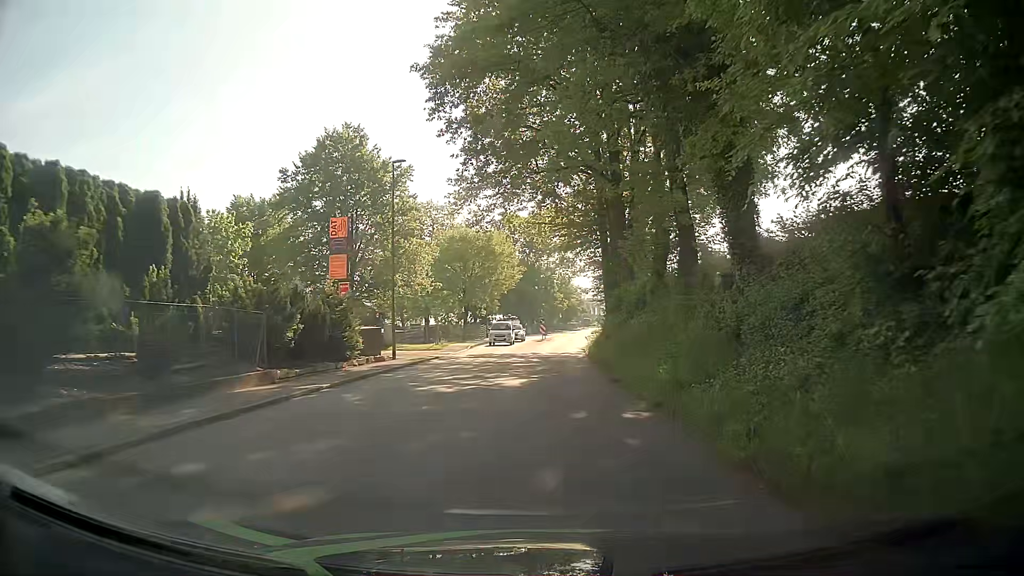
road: tertiary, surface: asphalt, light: Day
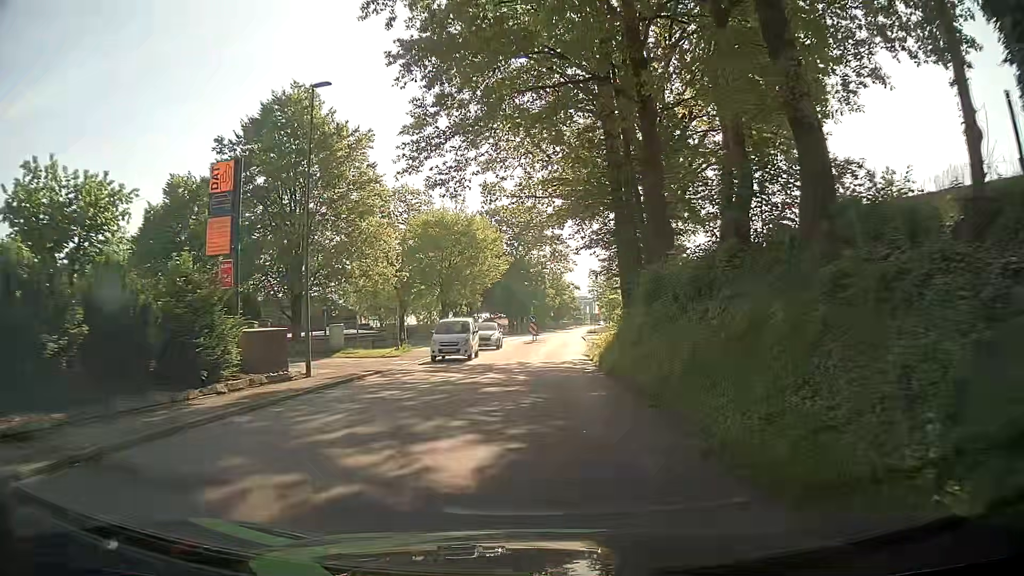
(+0.2, +9.6) m; +1°
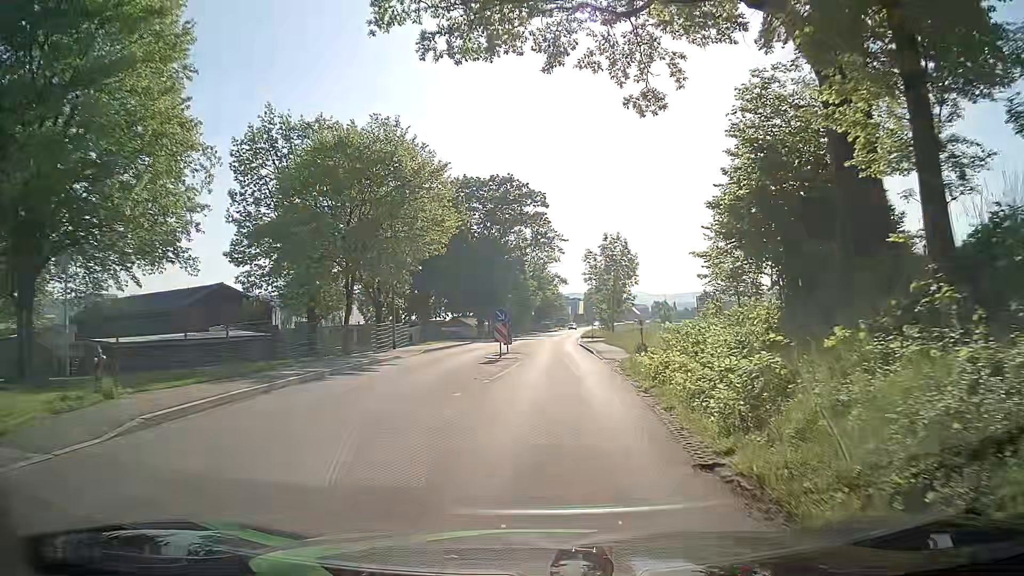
(+0.5, +23.9) m; +3°
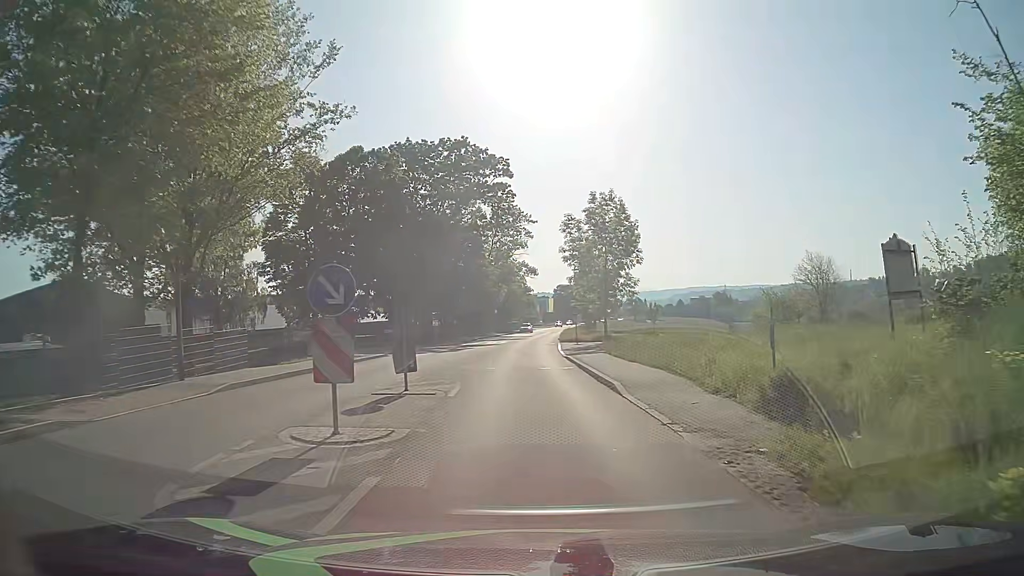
(+0.3, +19.2) m; +2°
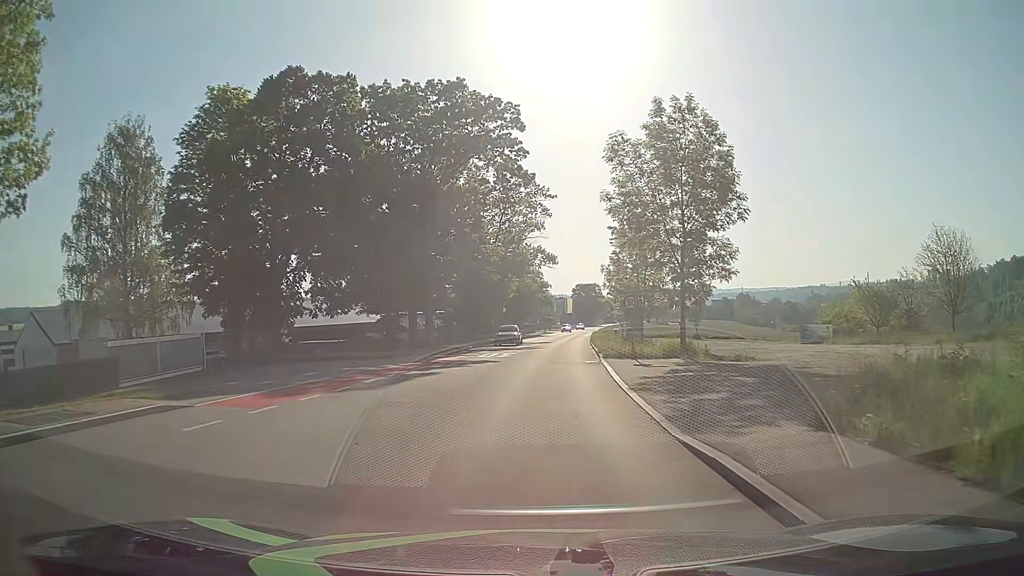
(-0.3, +19.3) m; -2°
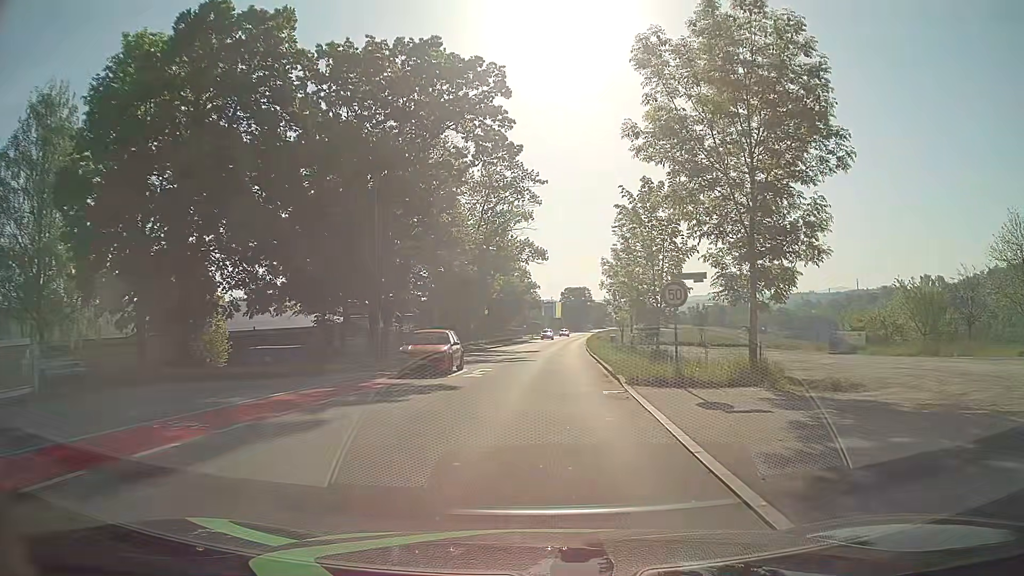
(+0.1, +9.6) m; +2°
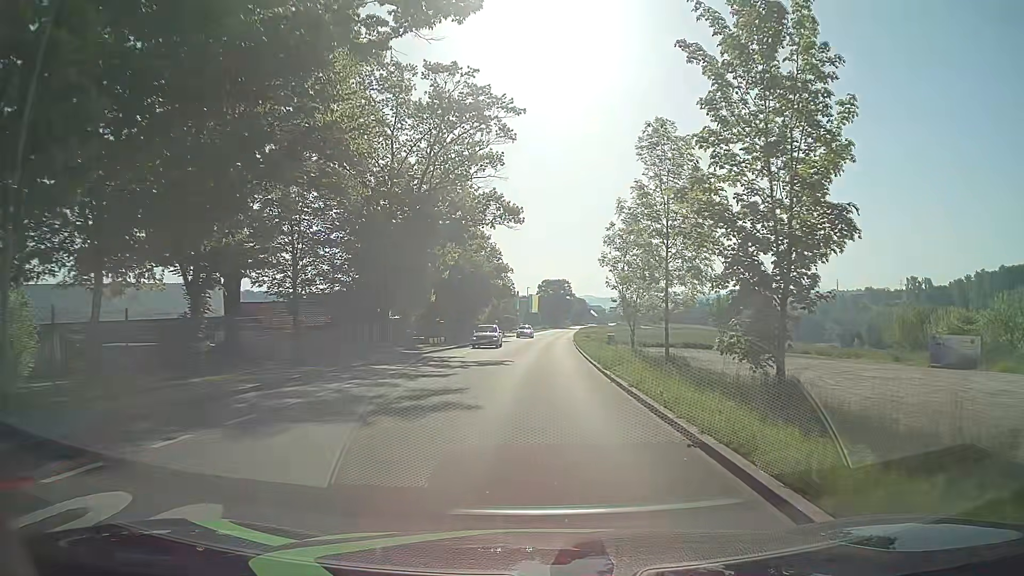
(+0.4, +19.9) m; +2°
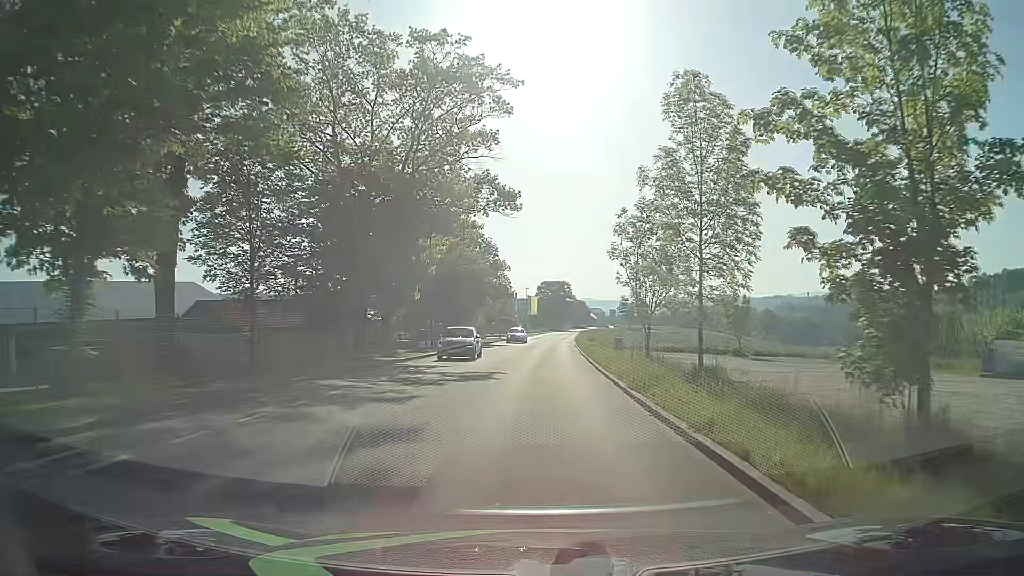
(0.0, +5.7) m; 0°
(0, +10) (0, +20) (0, +30) (+1, +40) (+1, +50) (+1, +60) (+2, +70) (+2, +80) (+3, +90) (+4, +100) m
